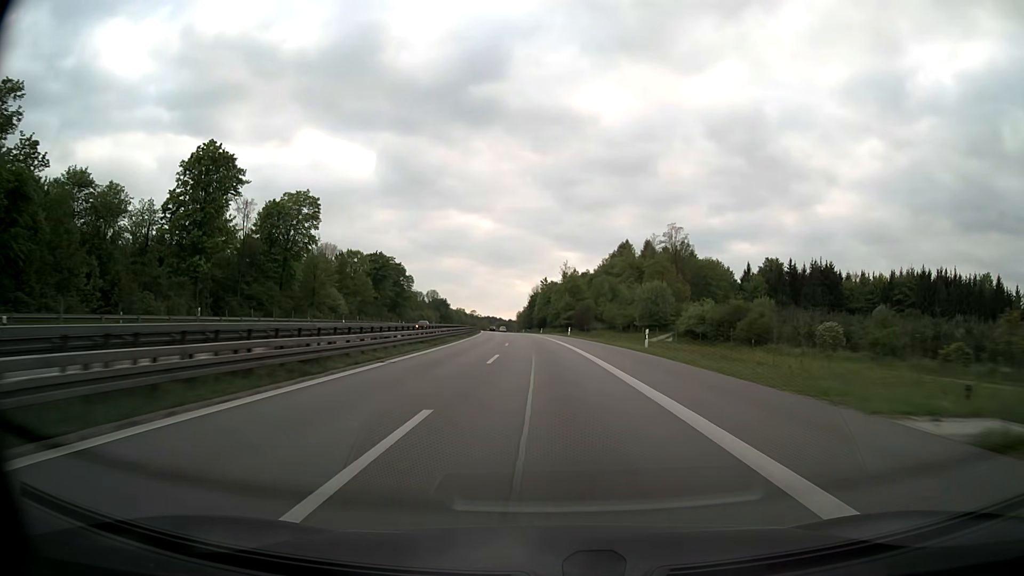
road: motorway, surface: asphalt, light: Day
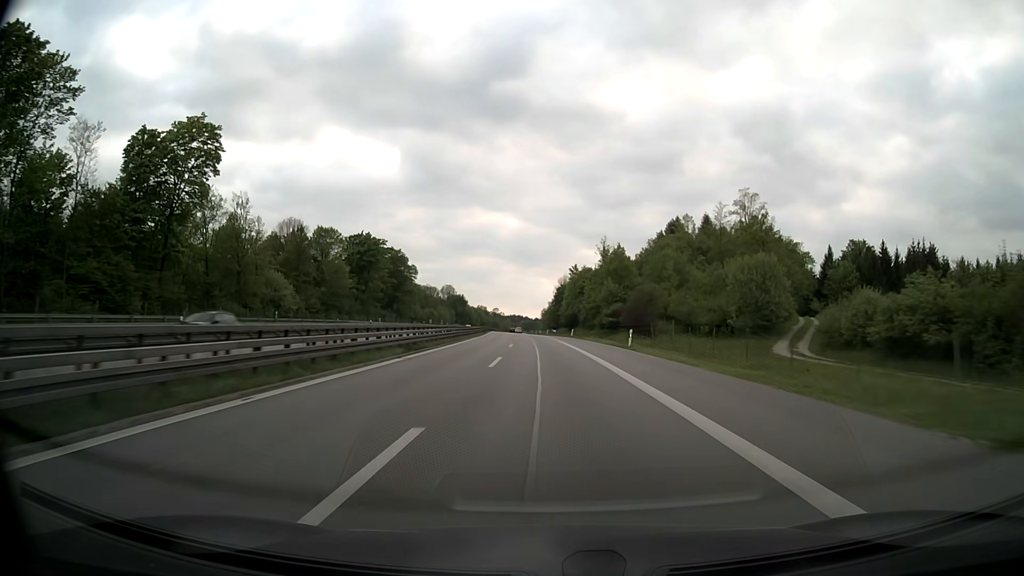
(-0.7, +38.1) m; -2°
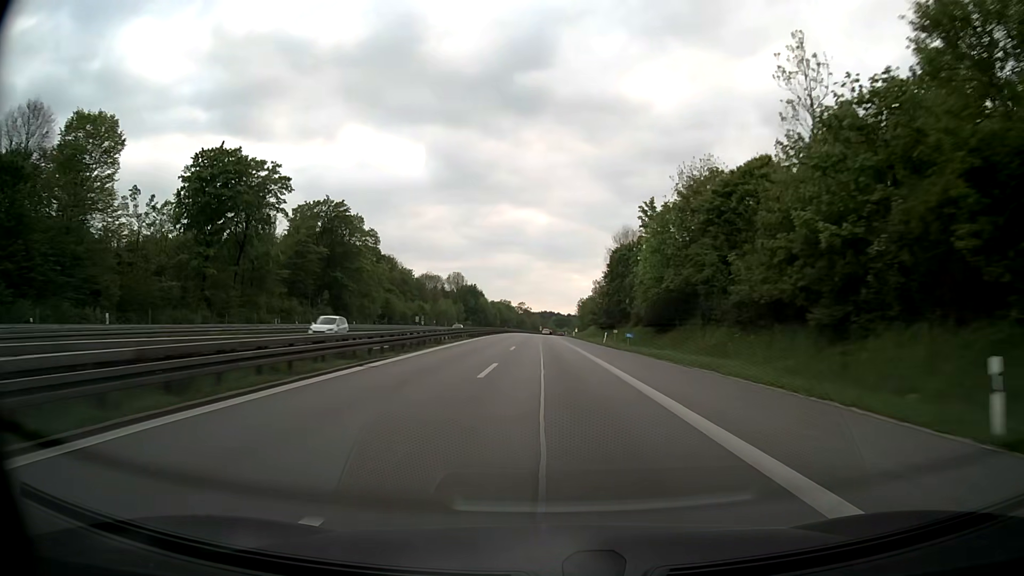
(-2.0, +76.4) m; -3°
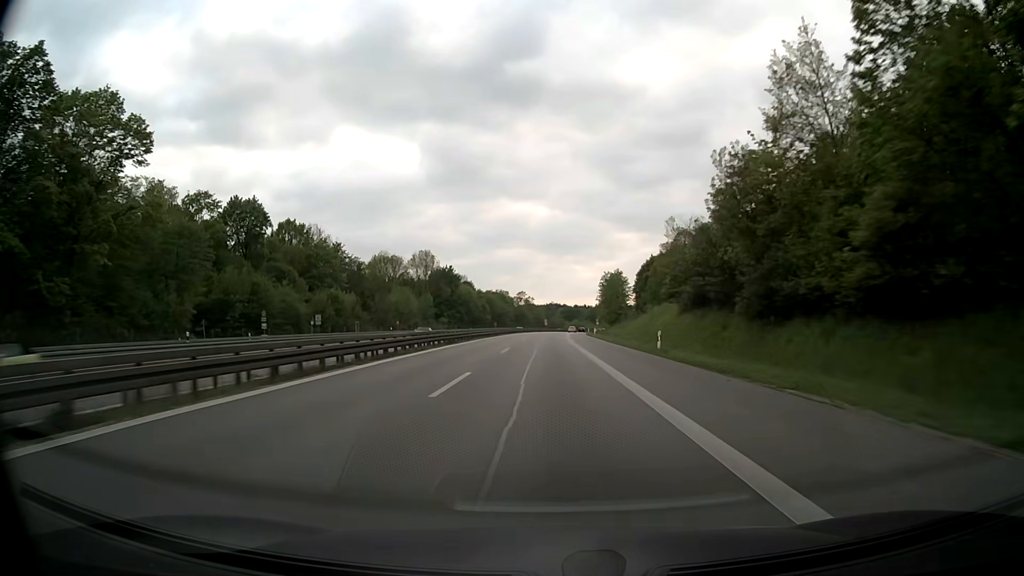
(-0.4, +76.6) m; 0°
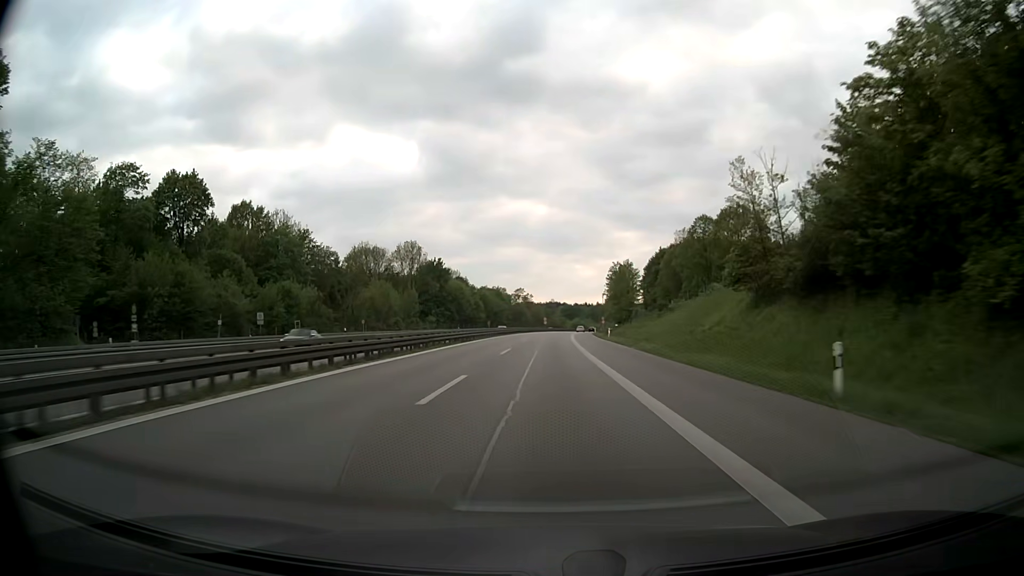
(0.0, +19.2) m; 0°
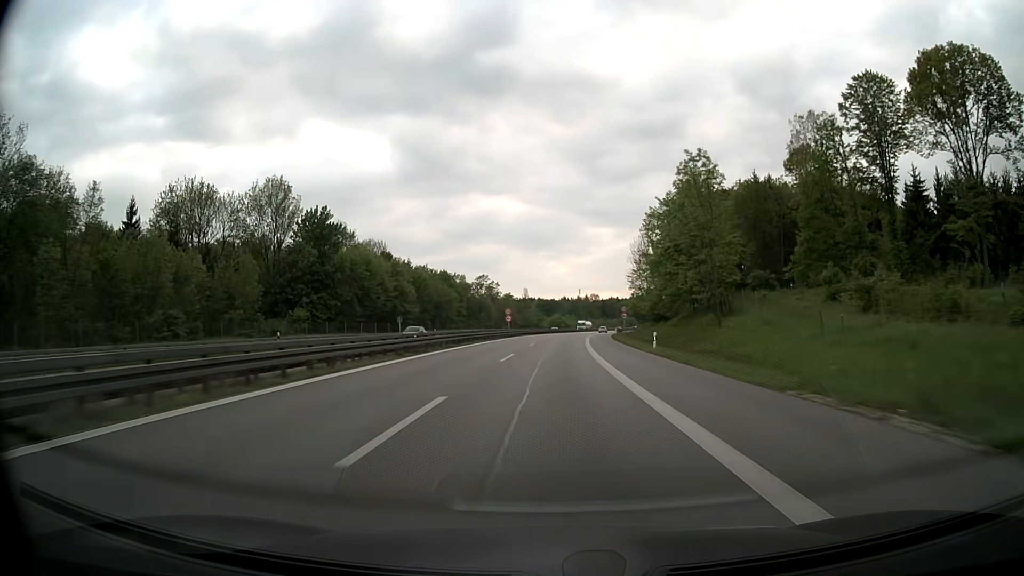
(+1.0, +76.6) m; +2°
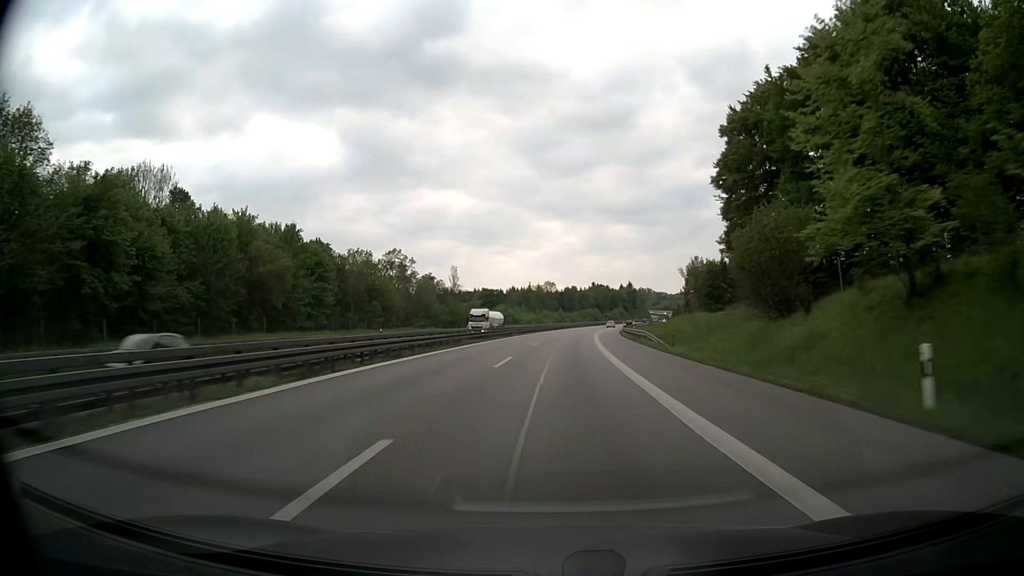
(+2.6, +76.5) m; +4°
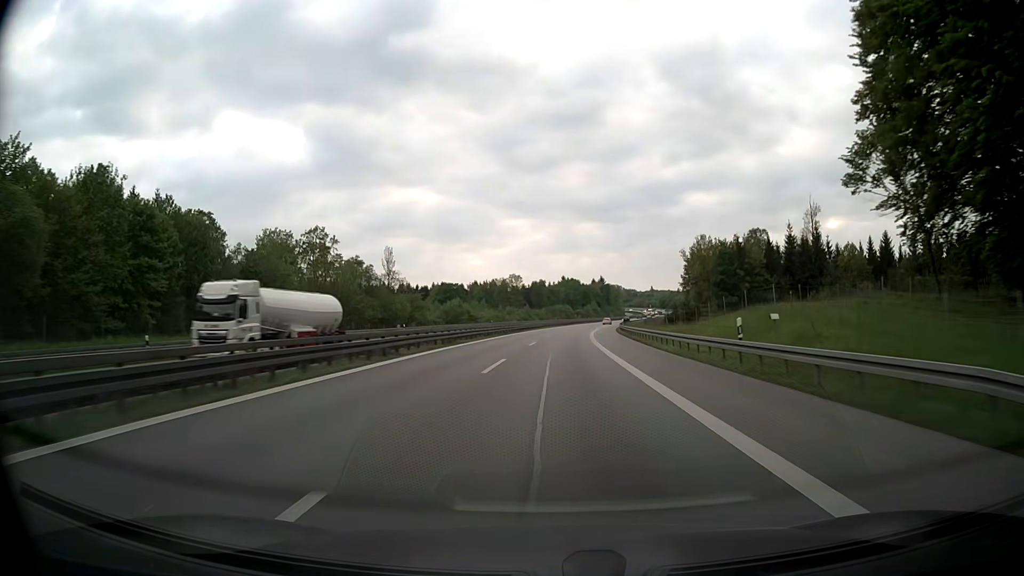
(+1.0, +38.2) m; +3°
